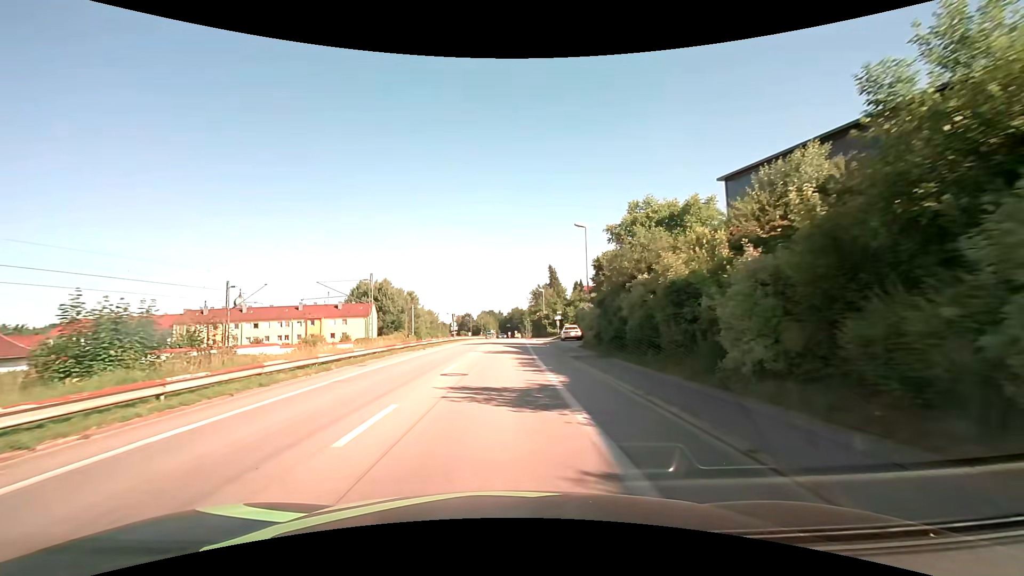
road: unclassified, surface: asphalt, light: Day
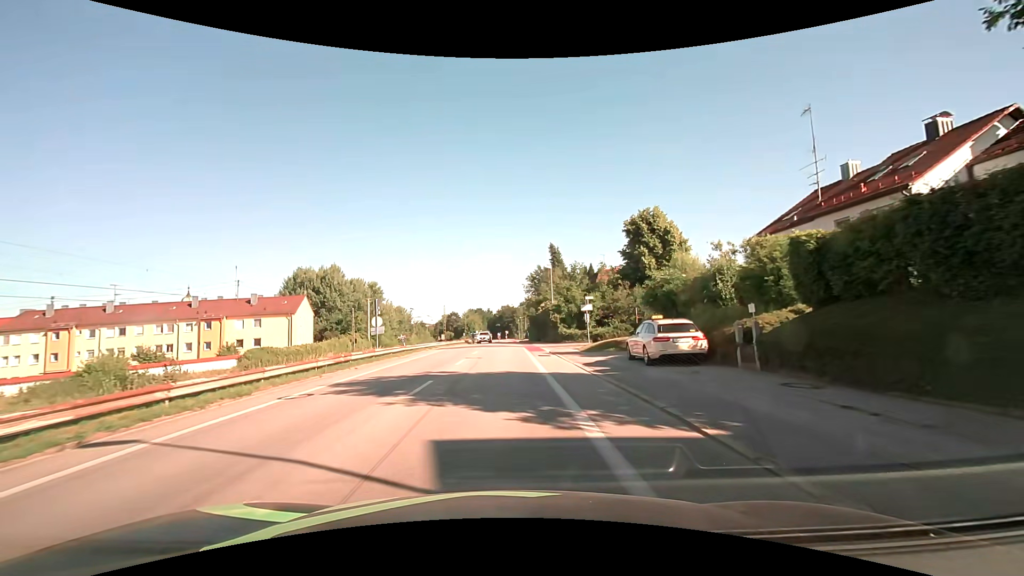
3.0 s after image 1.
(+0.3, +31.6) m; +1°
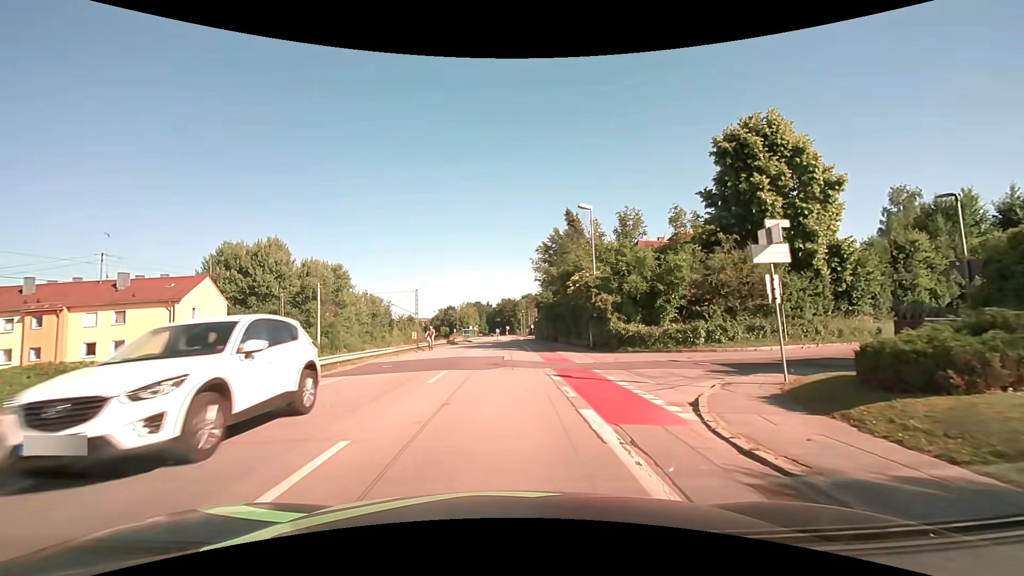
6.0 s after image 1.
(0.0, +25.0) m; 0°
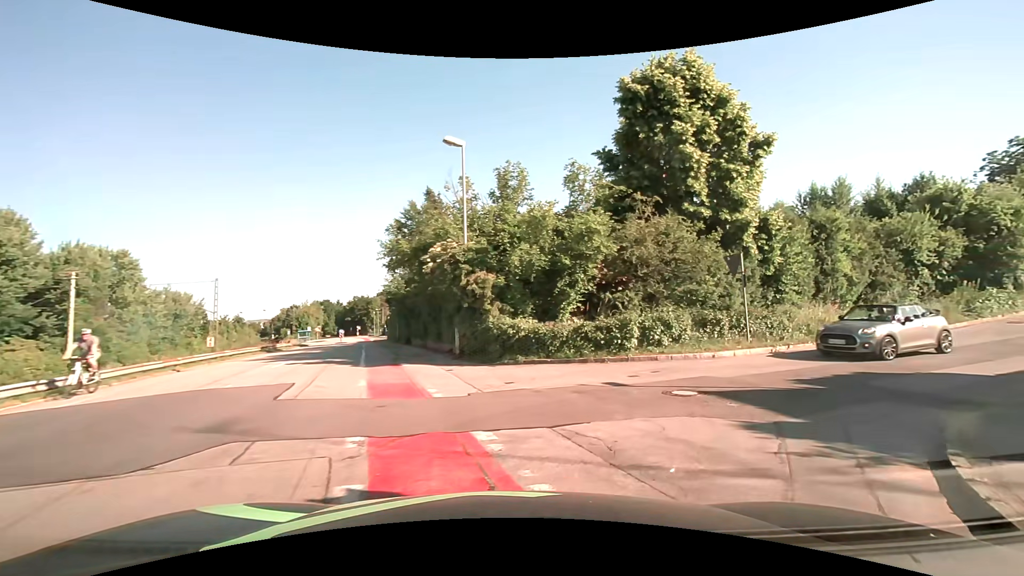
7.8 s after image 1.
(+0.8, +9.8) m; +17°
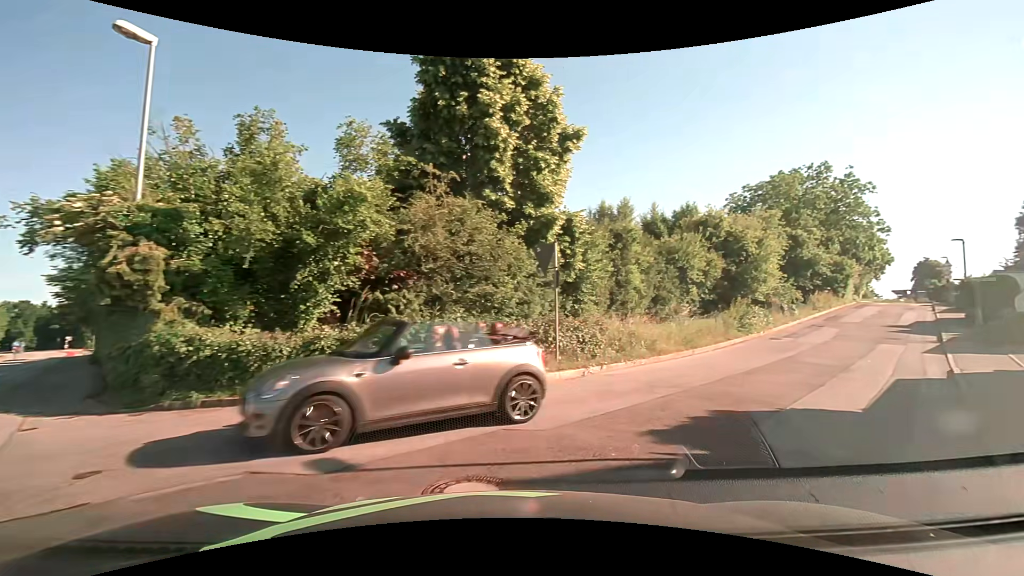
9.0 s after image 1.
(+1.0, +5.3) m; +23°
